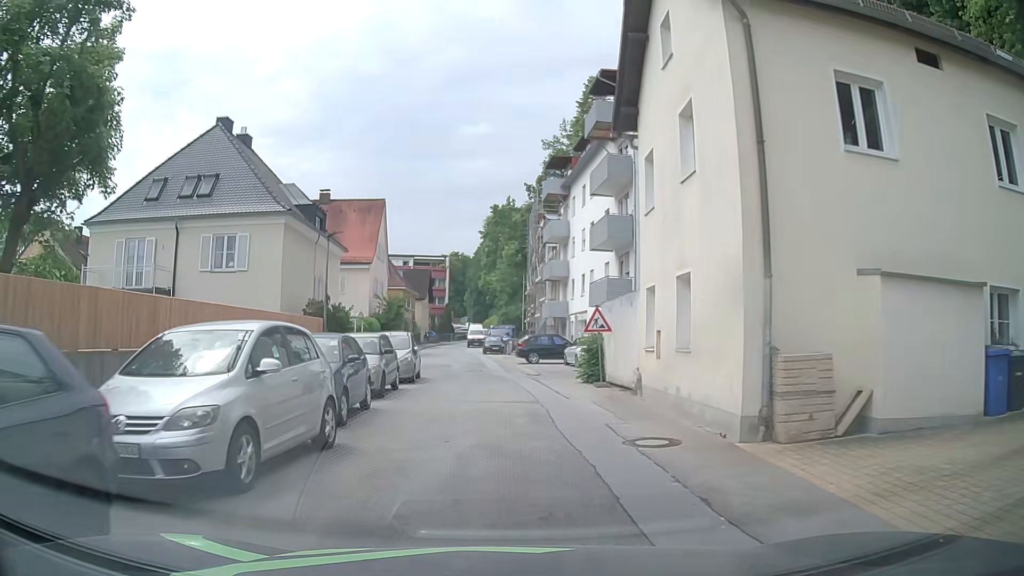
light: Day
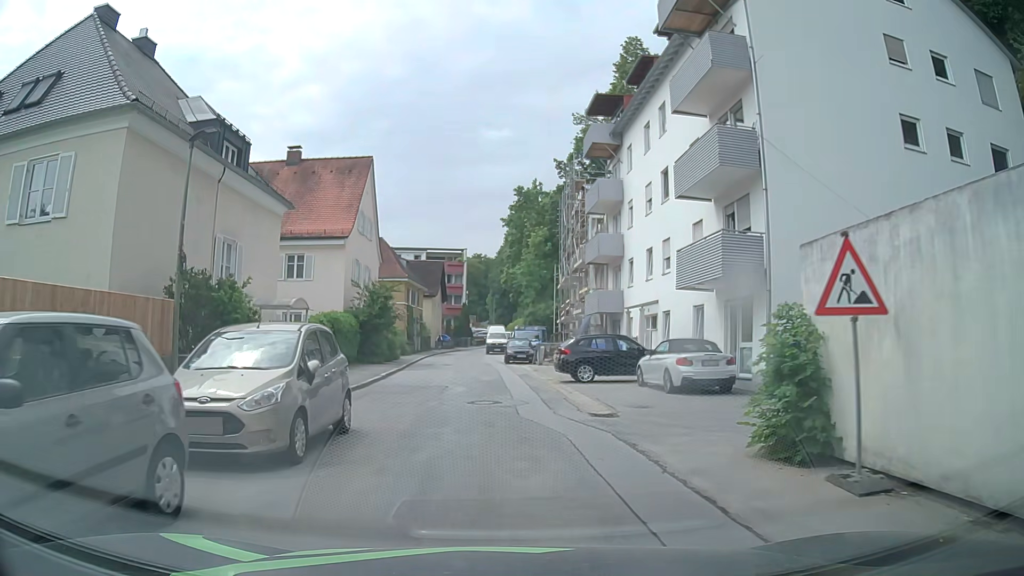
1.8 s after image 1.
(-0.2, +13.6) m; -1°
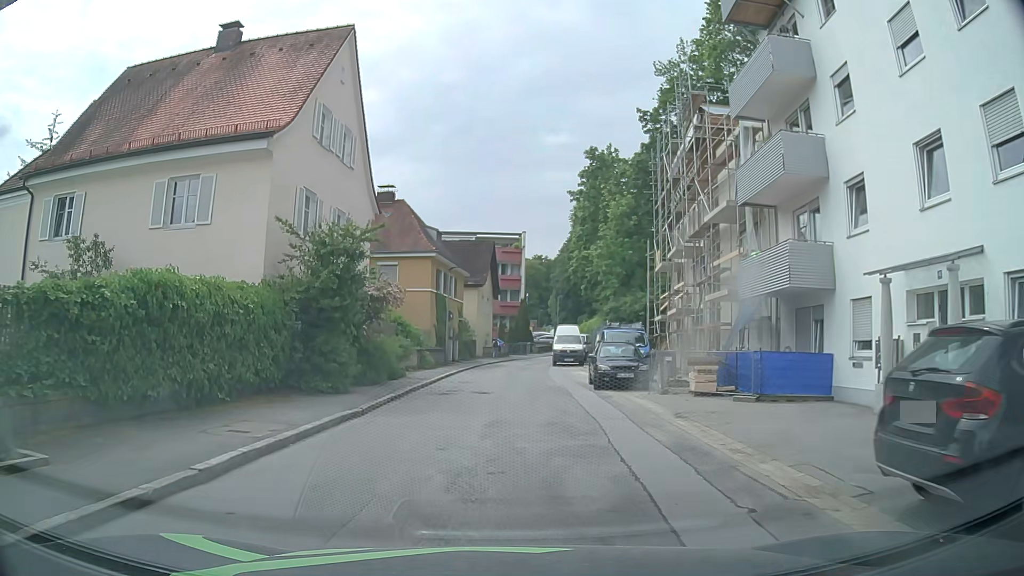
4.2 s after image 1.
(-0.9, +17.8) m; -5°
(0, +10) (-1, +20) (-1, +30) (-1, +40) (+1, +50) (+4, +59) (+7, +69) (+10, +79) (+11, +88) (+12, +98) m
